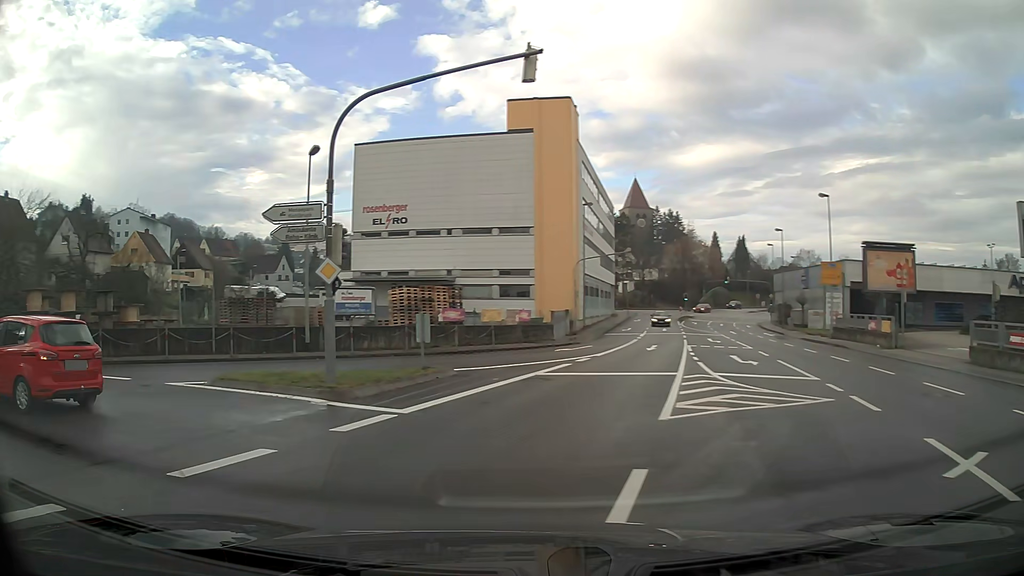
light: Day
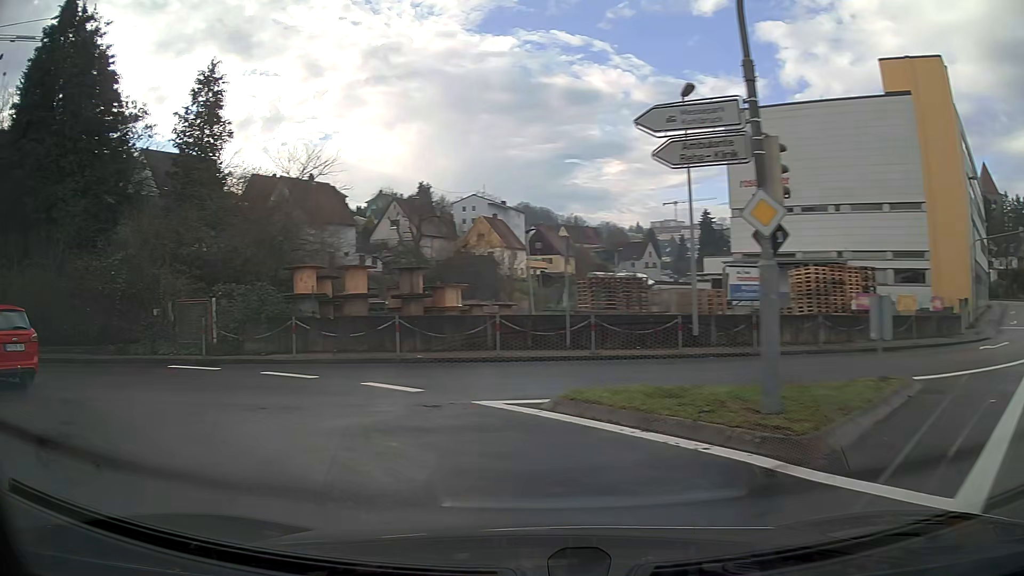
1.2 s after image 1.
(-1.7, +6.1) m; -32°
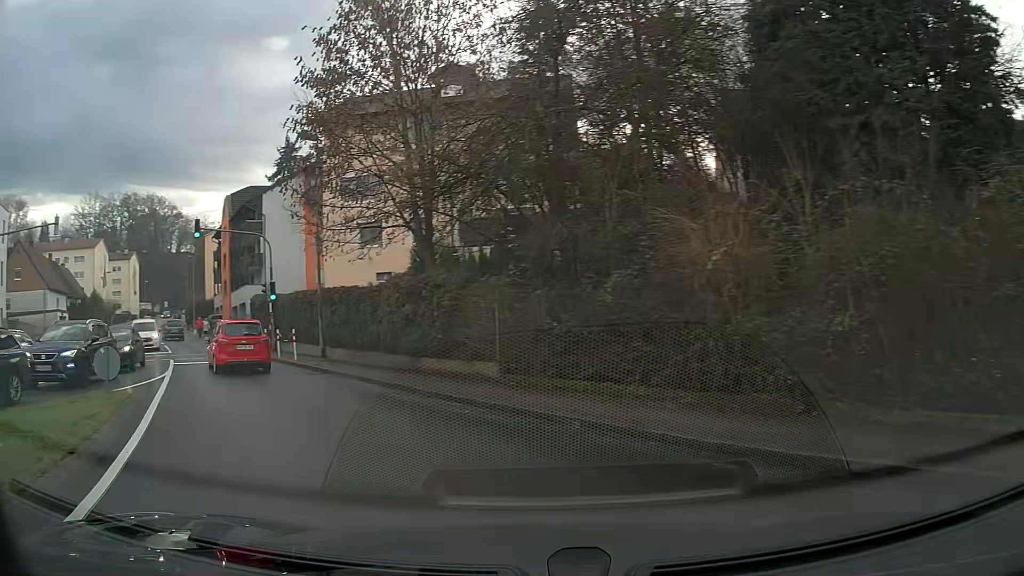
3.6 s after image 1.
(-8.0, +10.9) m; -67°
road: tertiary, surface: asphalt
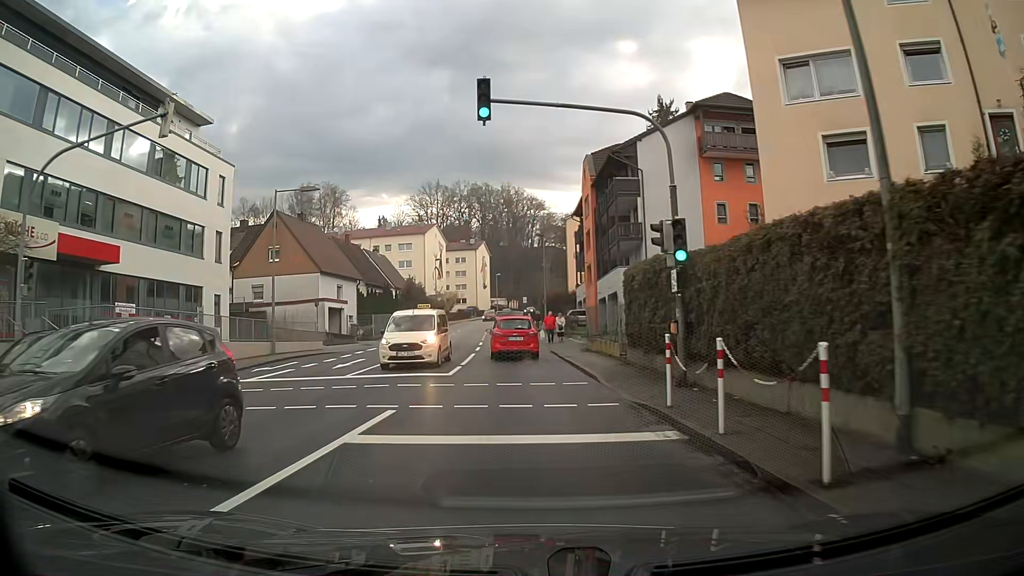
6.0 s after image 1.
(-5.6, +17.3) m; -27°
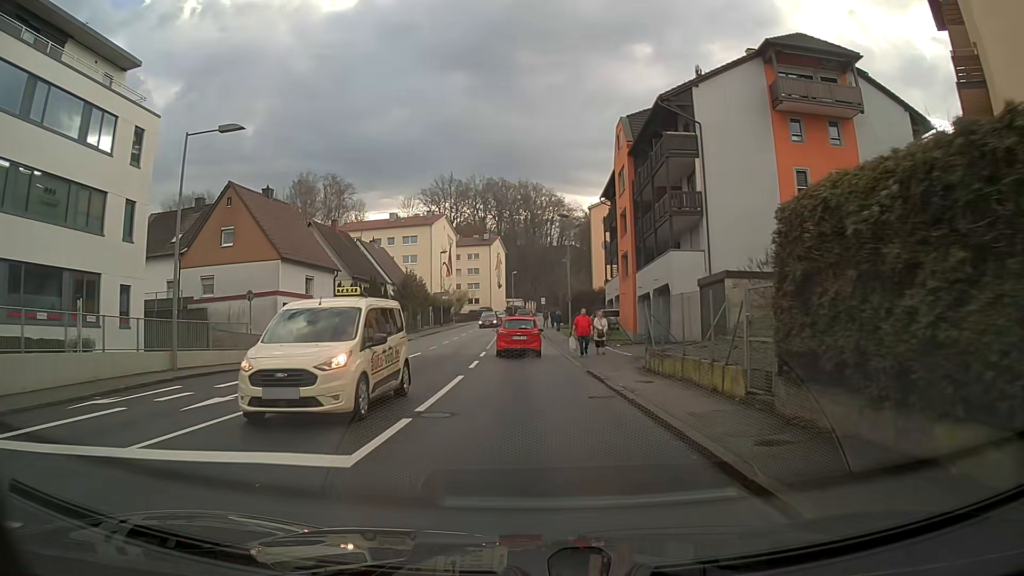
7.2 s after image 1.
(-0.2, +11.2) m; -2°
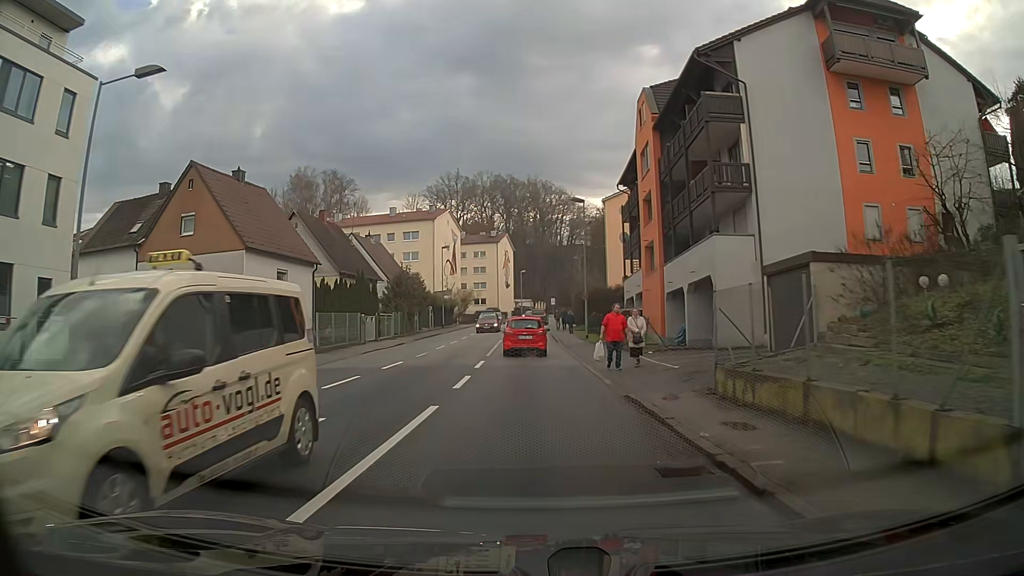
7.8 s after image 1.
(0.0, +6.1) m; -1°
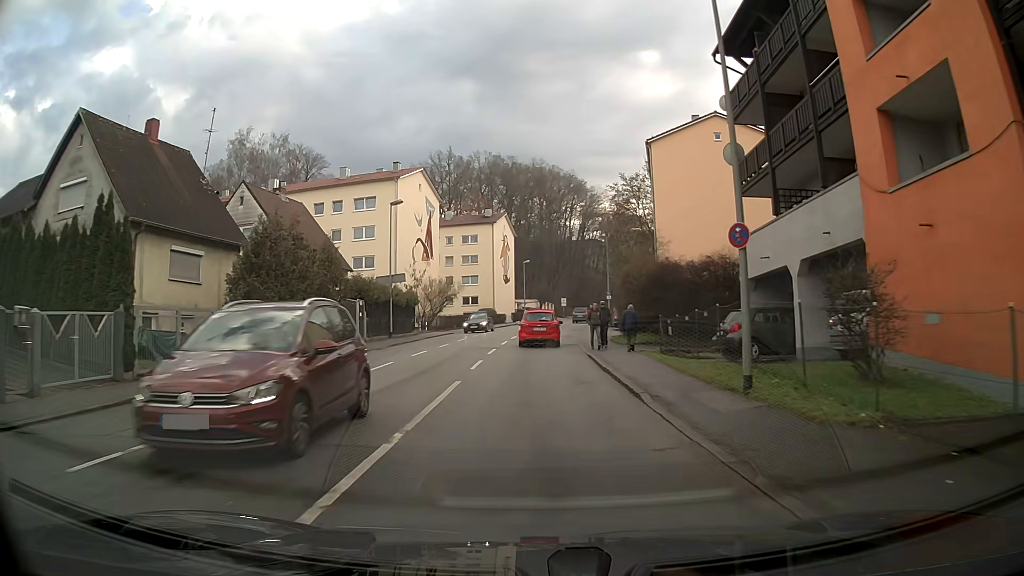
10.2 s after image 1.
(-0.2, +27.4) m; 0°
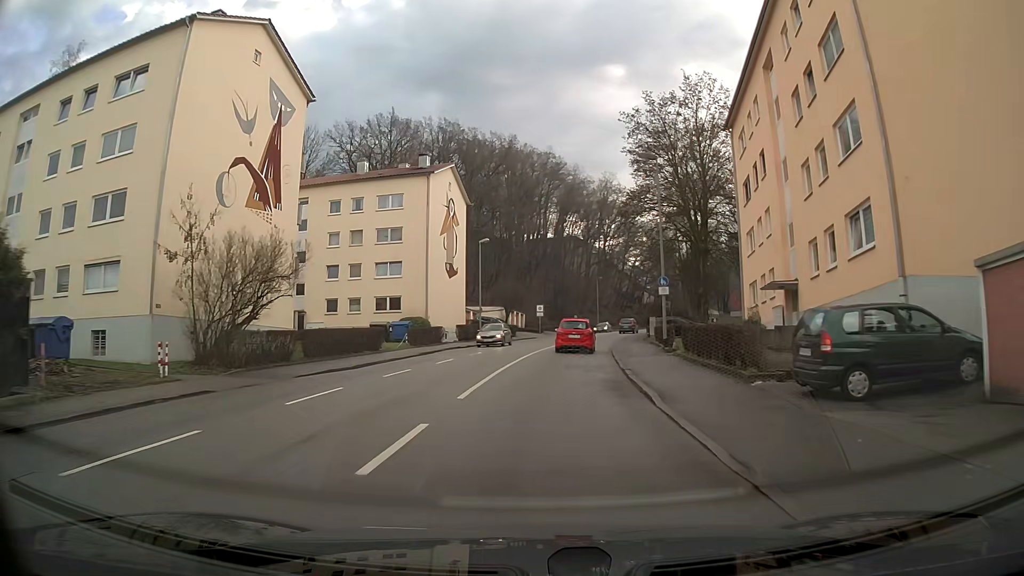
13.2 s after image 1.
(+0.5, +35.9) m; +3°
(0, +10) (+1, +20) (+2, +30) (+3, +40) (+4, +50) (+6, +60) (+8, +69) (+11, +79) (+14, +89) (+17, +98) m
